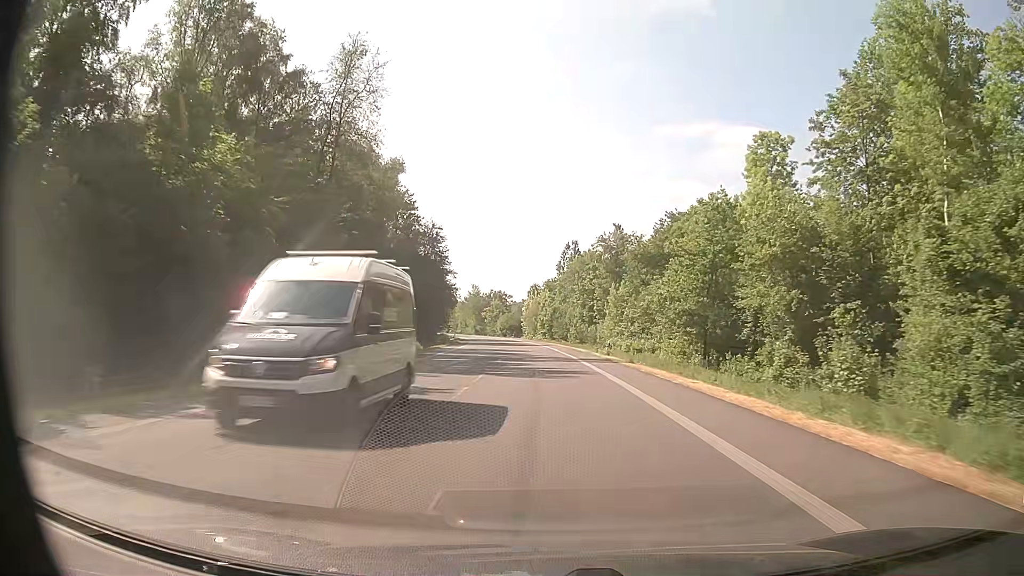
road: primary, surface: asphalt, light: Day
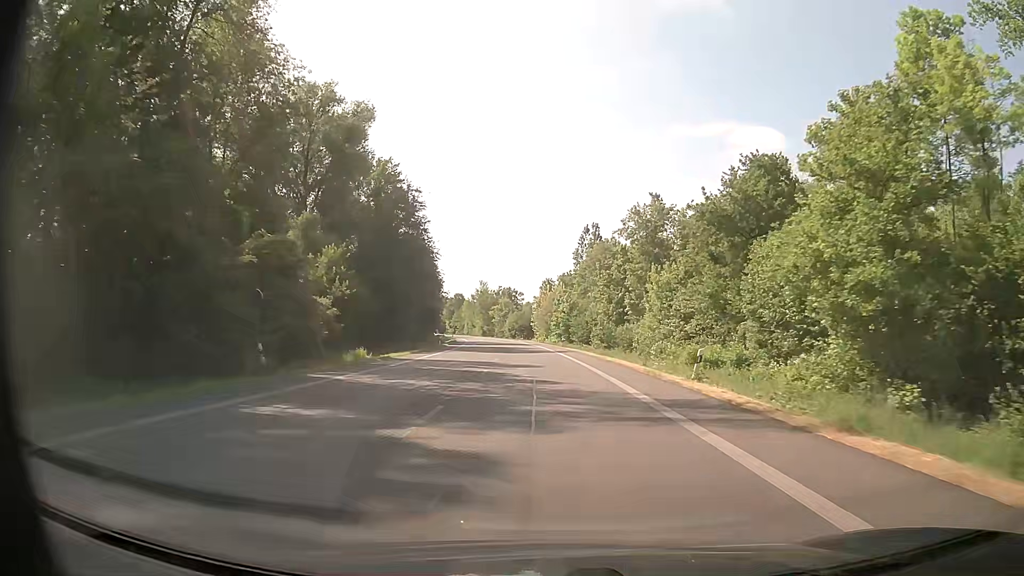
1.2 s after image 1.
(-0.2, +22.6) m; -1°
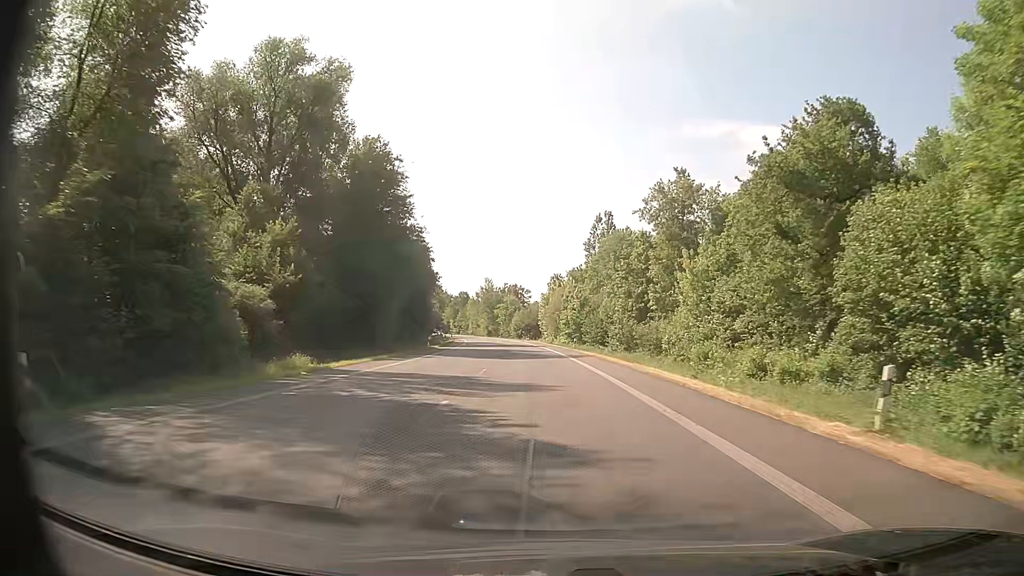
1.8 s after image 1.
(-0.1, +11.3) m; -1°
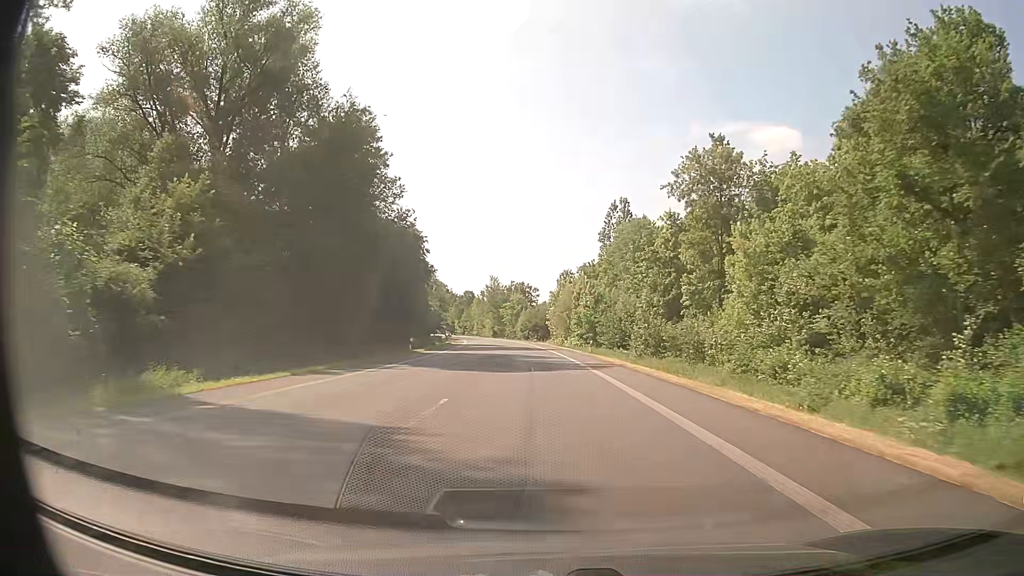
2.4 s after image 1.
(-0.1, +11.3) m; -1°
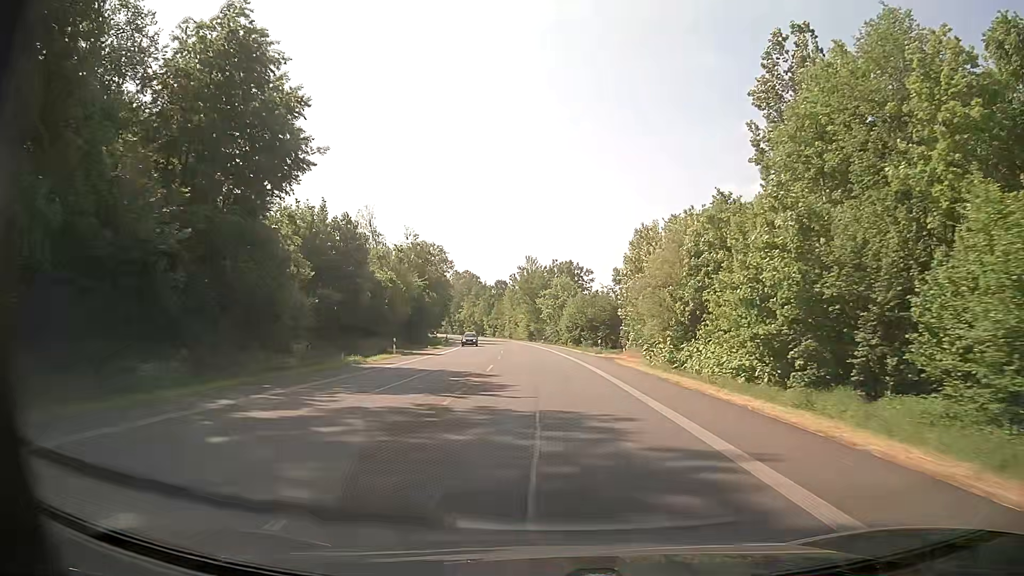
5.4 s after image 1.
(-1.9, +56.5) m; -4°
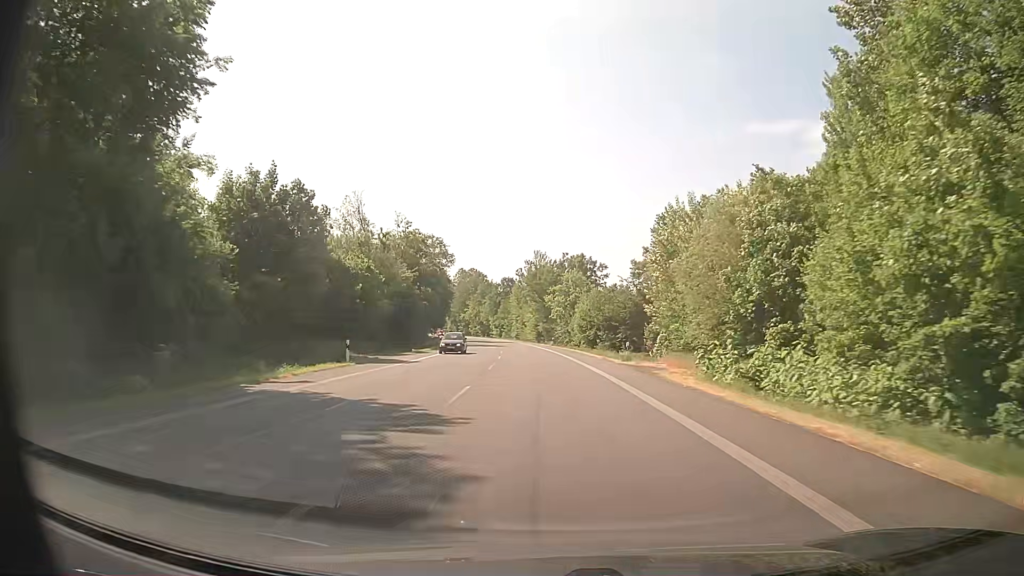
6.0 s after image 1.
(-0.1, +11.1) m; -1°
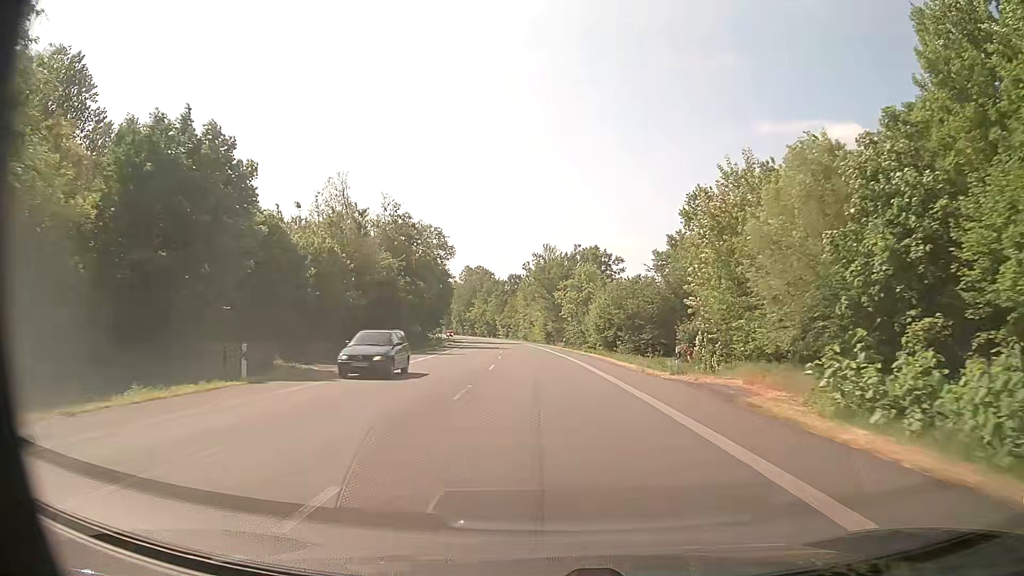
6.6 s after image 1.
(-0.1, +11.3) m; -1°
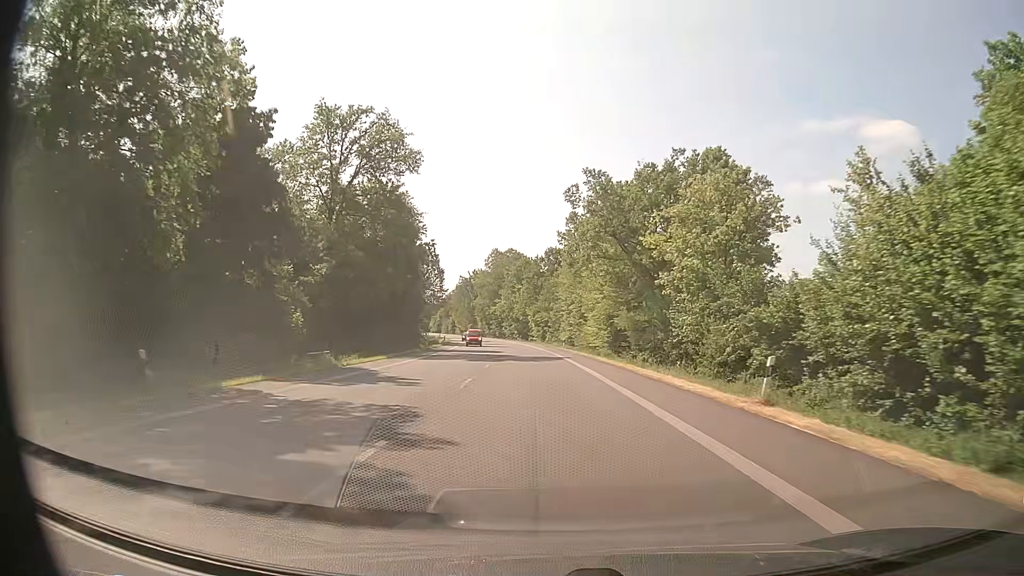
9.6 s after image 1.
(-1.8, +56.4) m; -4°
(0, +10) (0, +20) (-1, +30) (-1, +40) (-2, +50) (-2, +60) (-3, +70) (-4, +80) (-6, +90) (-7, +100) m
